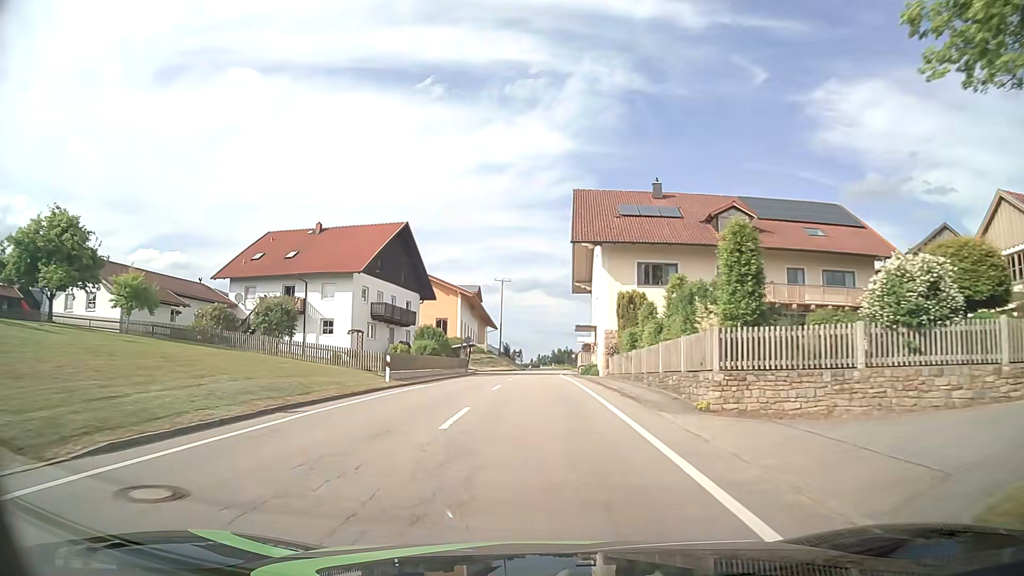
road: tertiary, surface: asphalt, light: Day
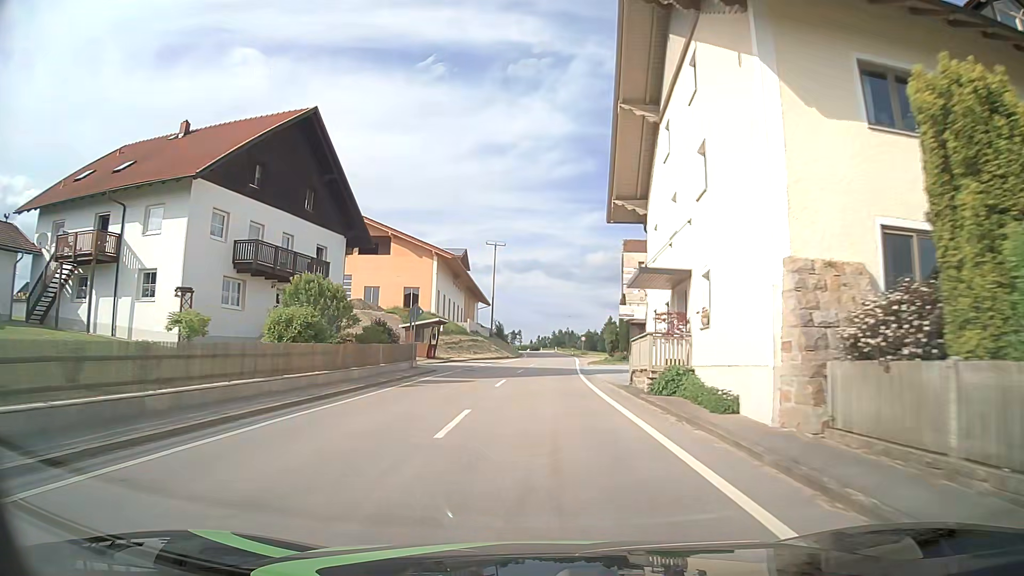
(+0.3, +25.2) m; +1°
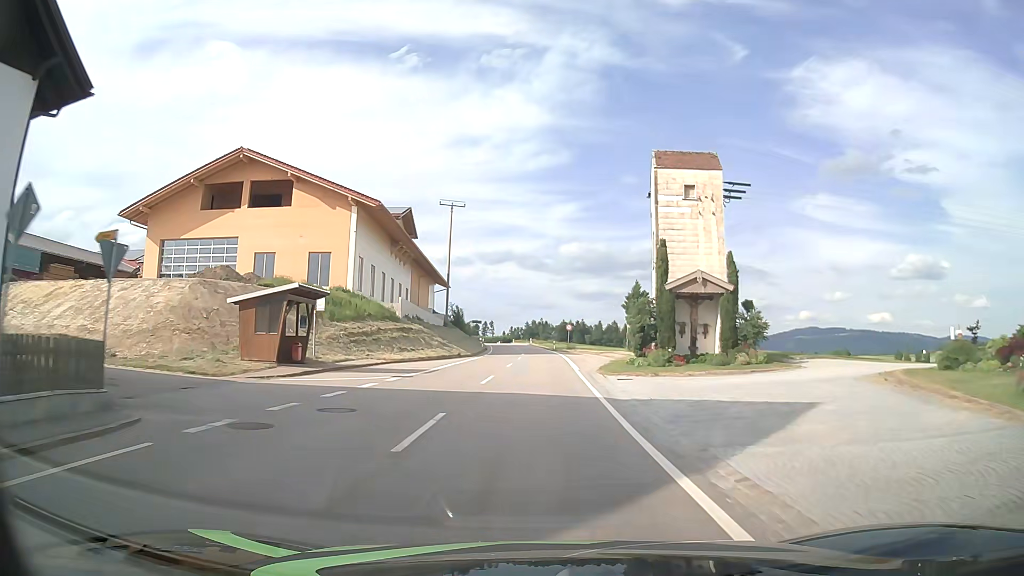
(+0.3, +25.4) m; +2°
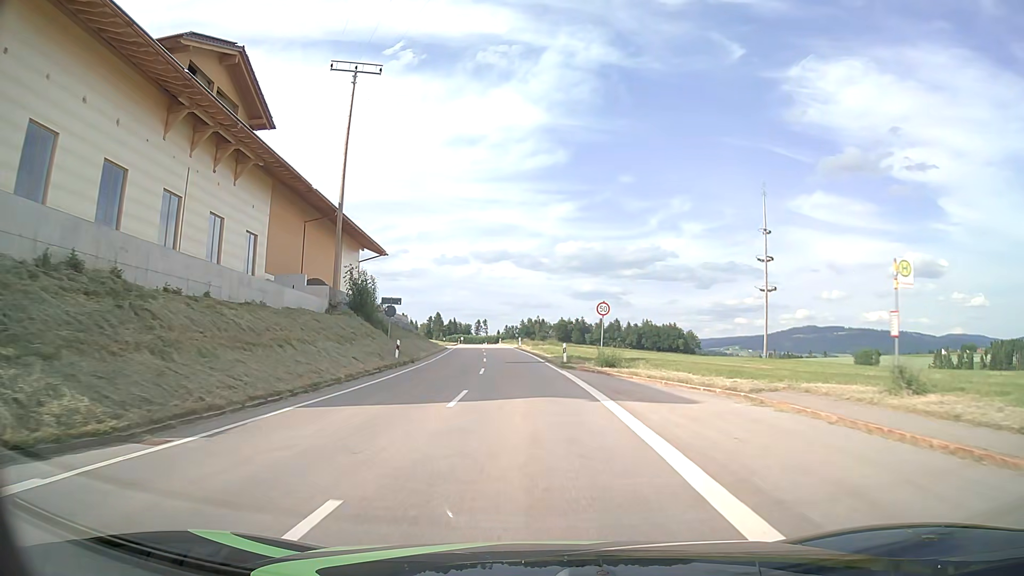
(+0.3, +42.3) m; 0°
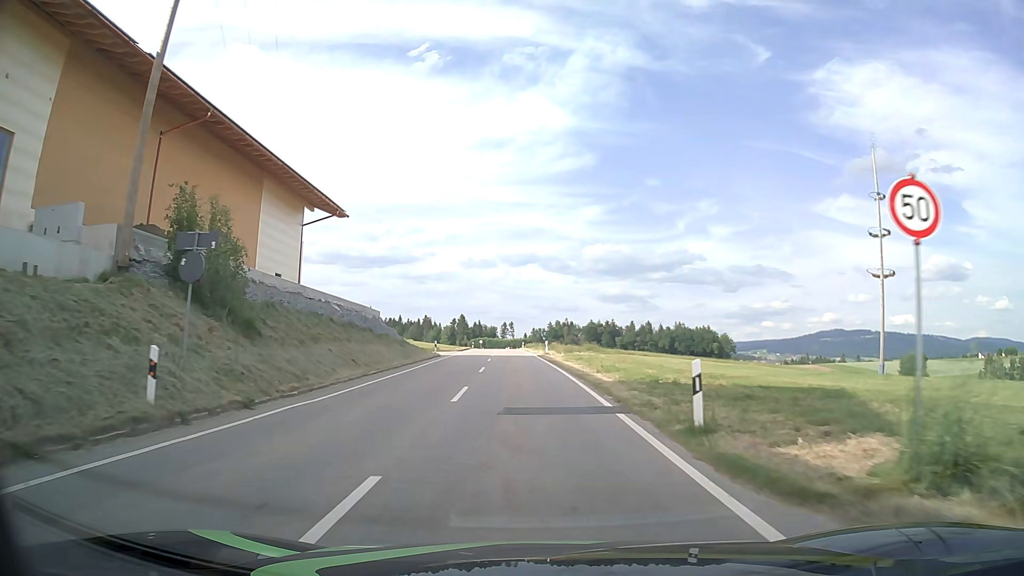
(-0.4, +22.6) m; -2°
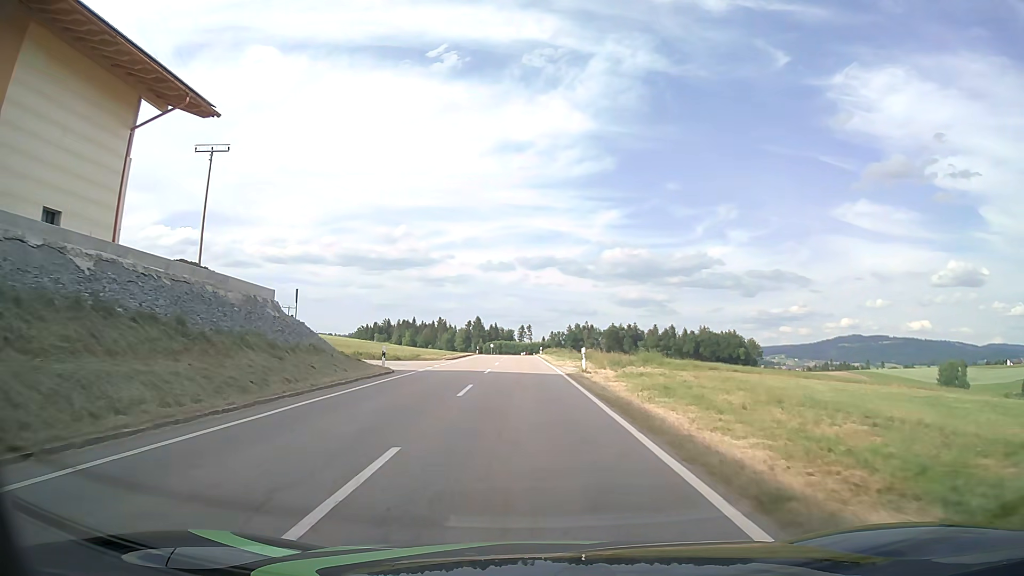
(-0.4, +22.0) m; -2°
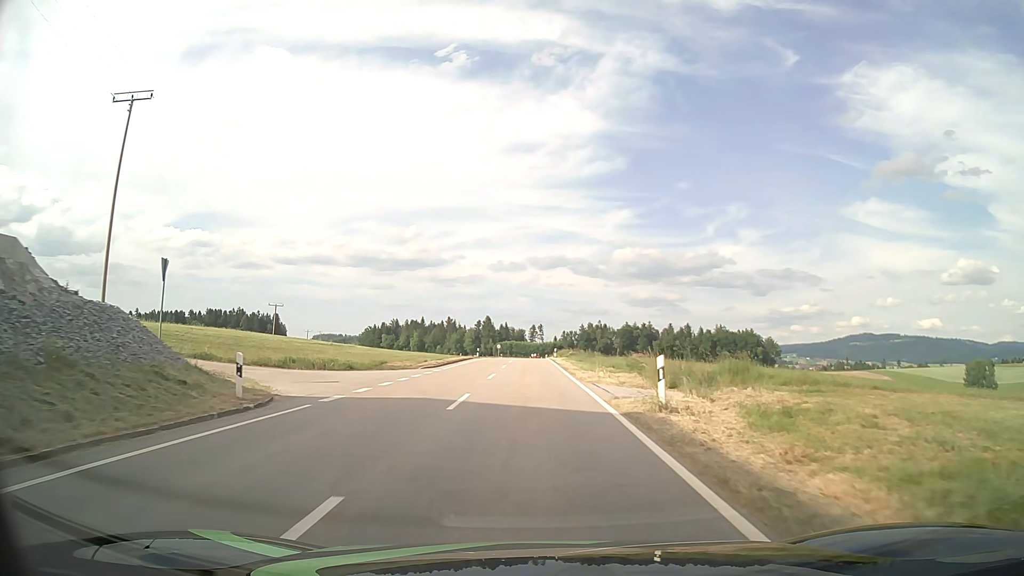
(-0.1, +14.8) m; -1°
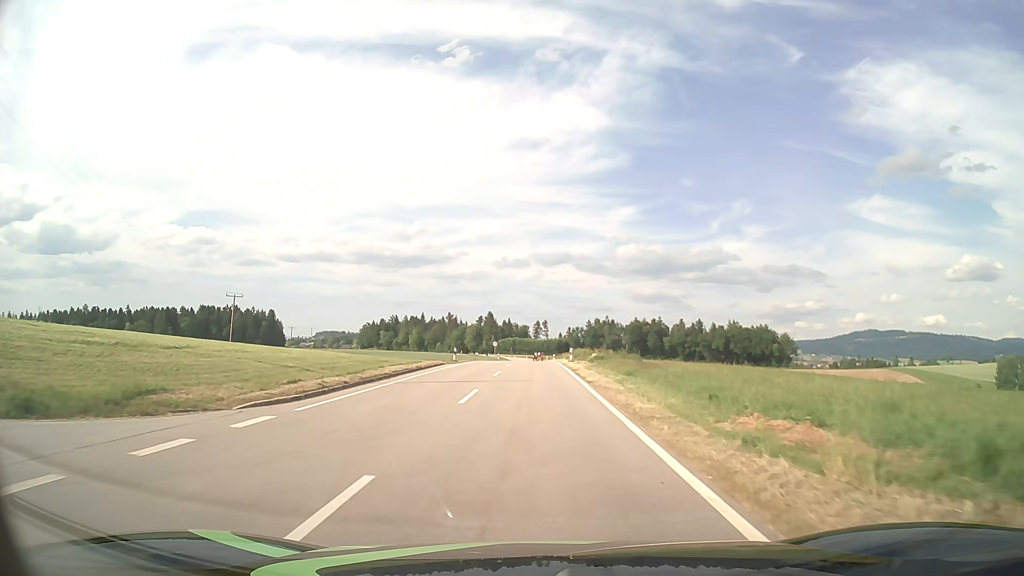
(-0.1, +22.6) m; 0°
(0, +10) (0, +20) (0, +30) (0, +40) (0, +50) (0, +60) (0, +70) (0, +80) (0, +90) (0, +100) m
